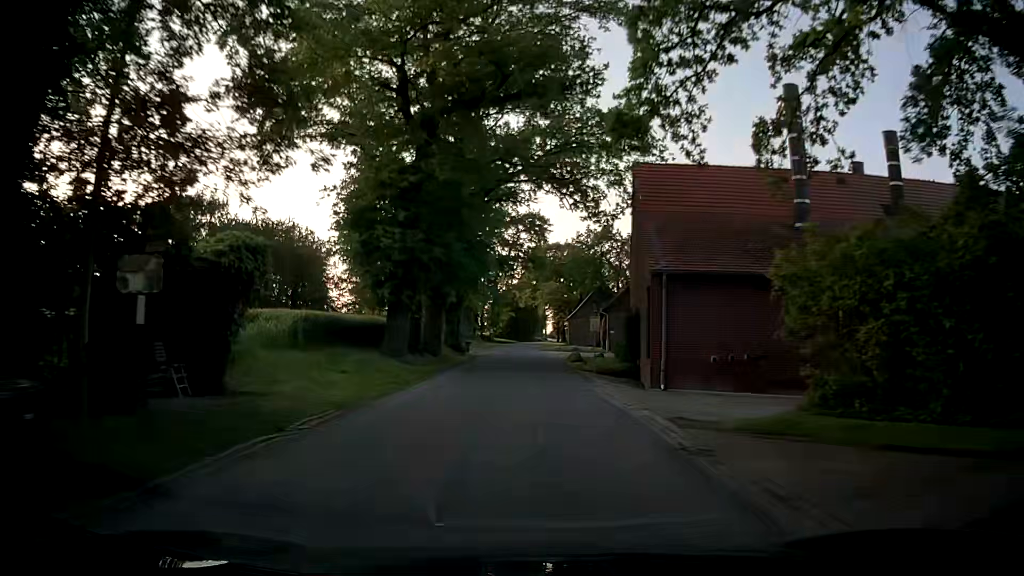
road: unclassified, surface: asphalt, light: Day
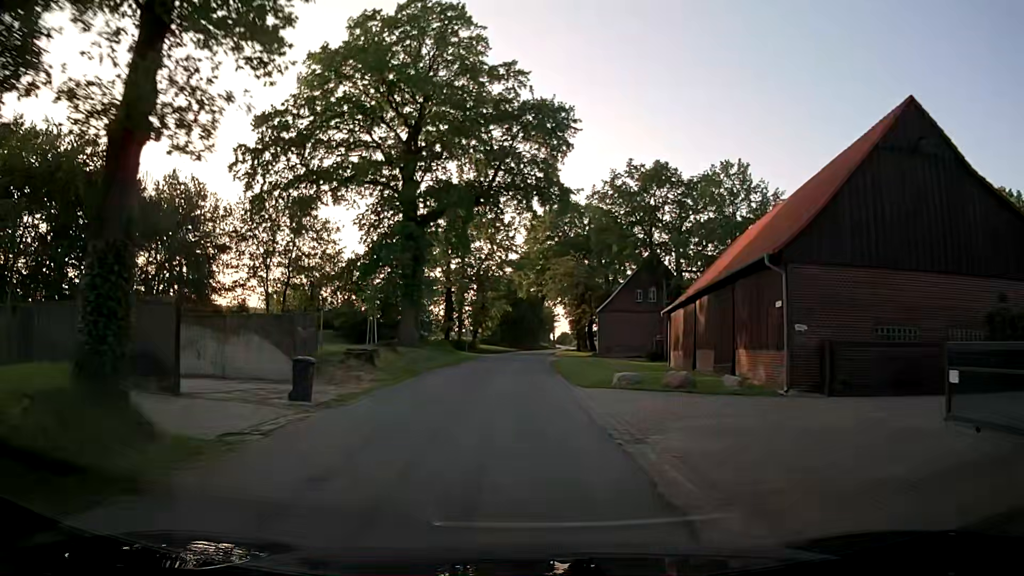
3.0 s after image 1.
(0.0, +40.8) m; -1°
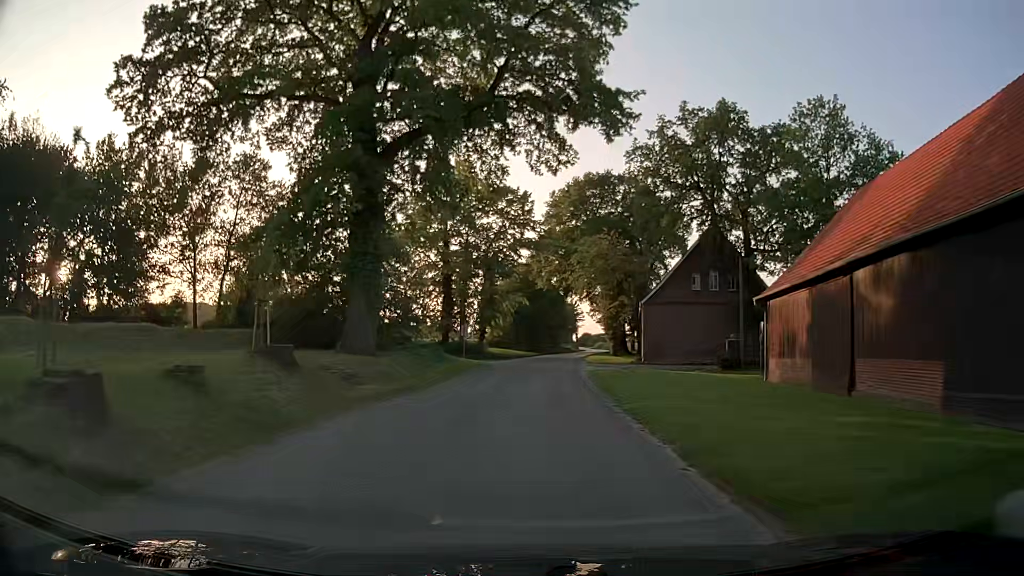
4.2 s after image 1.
(-0.1, +16.1) m; -2°
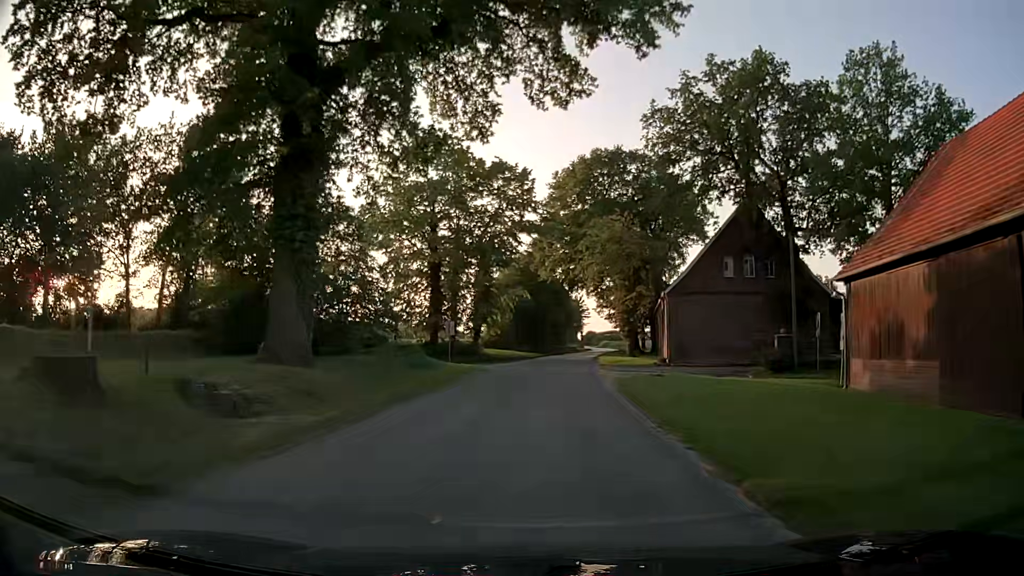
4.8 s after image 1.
(+0.1, +8.0) m; 0°
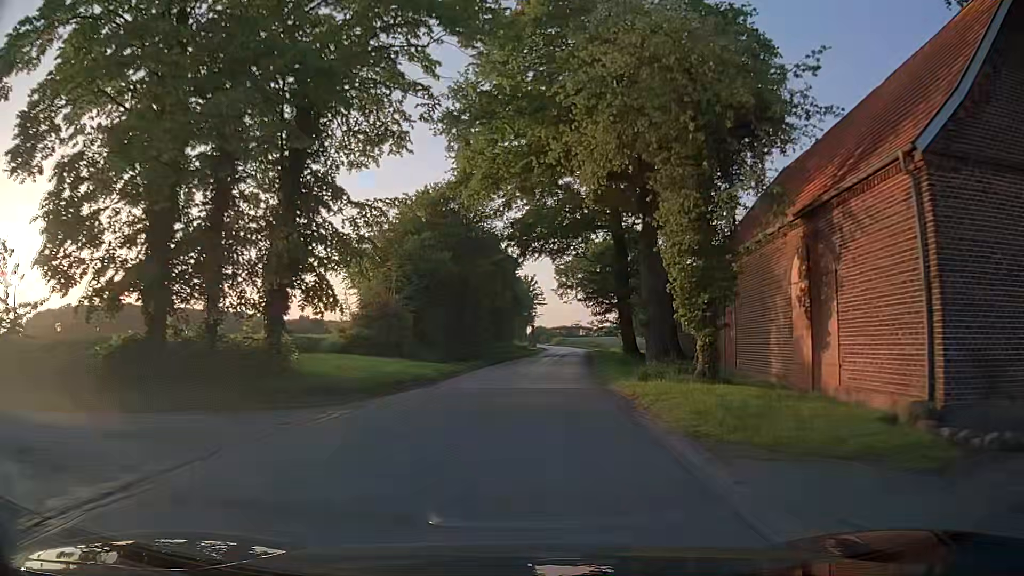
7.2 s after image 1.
(+1.2, +32.3) m; +4°
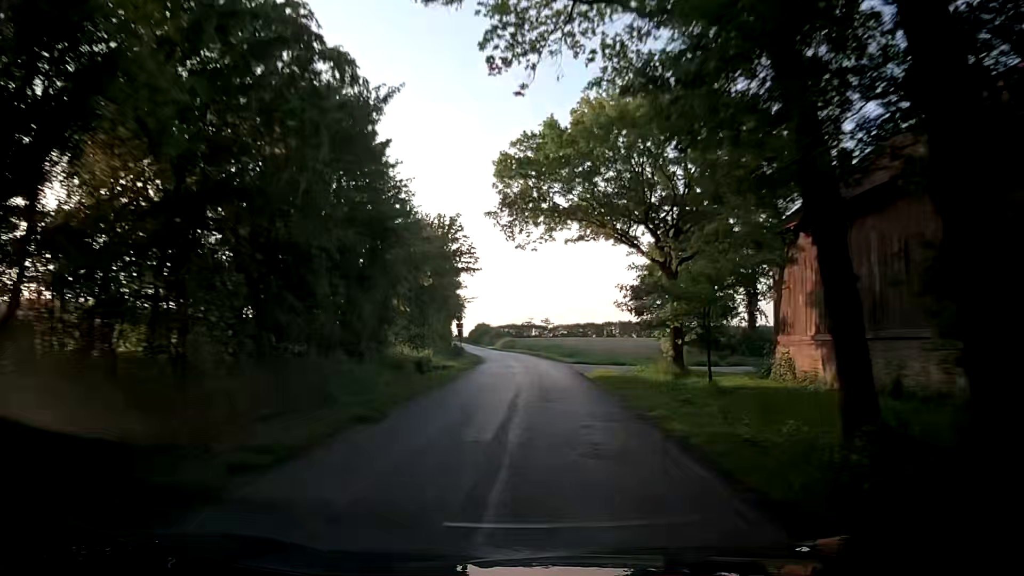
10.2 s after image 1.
(+2.2, +43.4) m; +4°
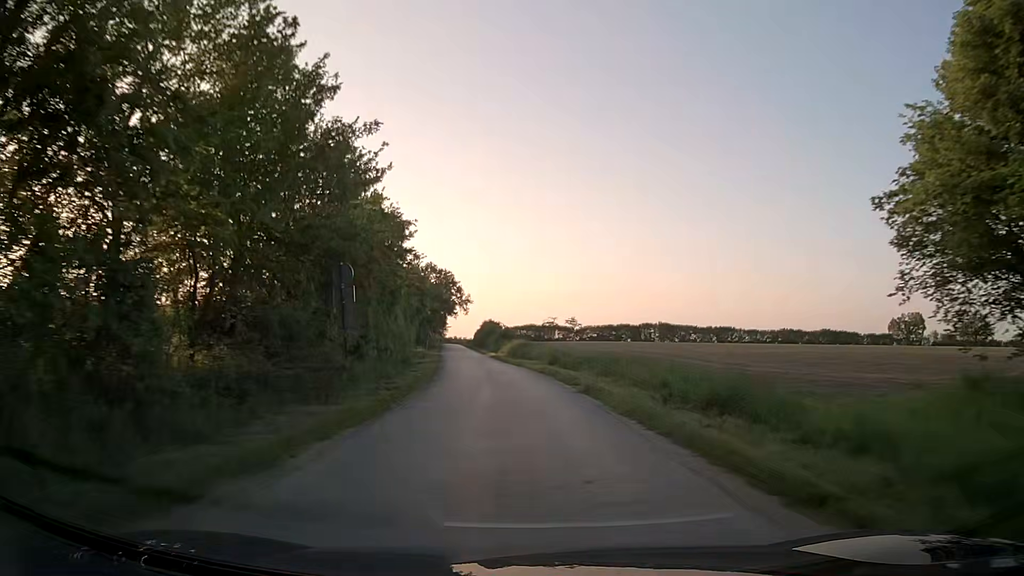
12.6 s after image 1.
(+0.2, +37.7) m; -1°
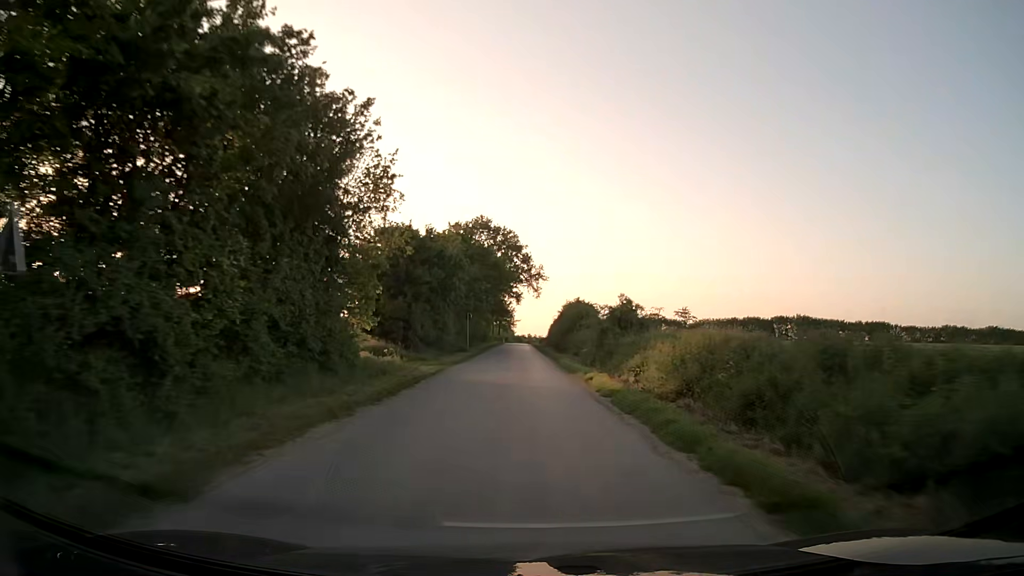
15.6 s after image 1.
(-3.3, +49.7) m; -6°
(0, +10) (0, +20) (-1, +30) (-1, +40) (-1, +50) (-2, +60) (-2, +70) (-2, +80) (-2, +90) (-3, +100) m
